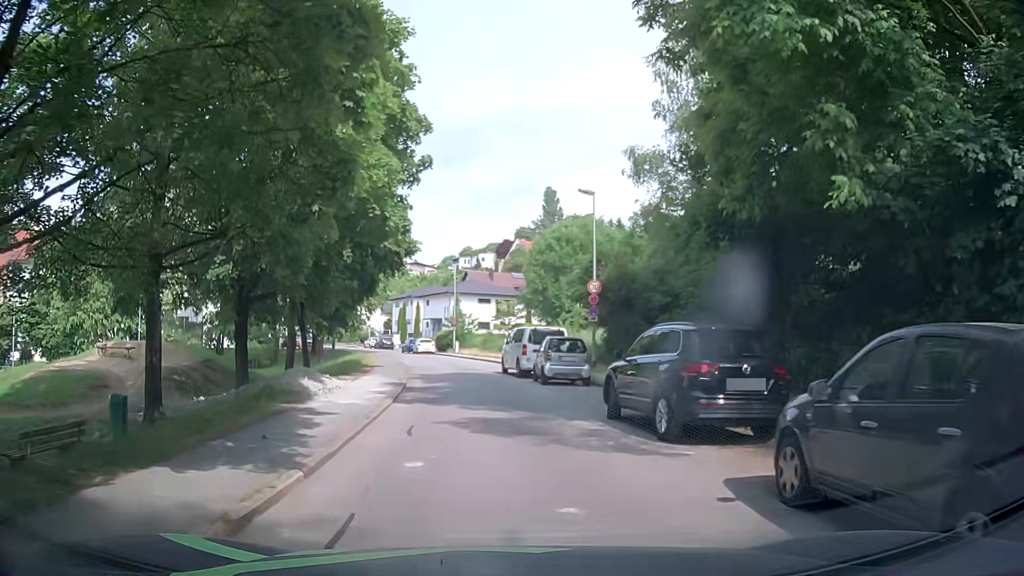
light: Day
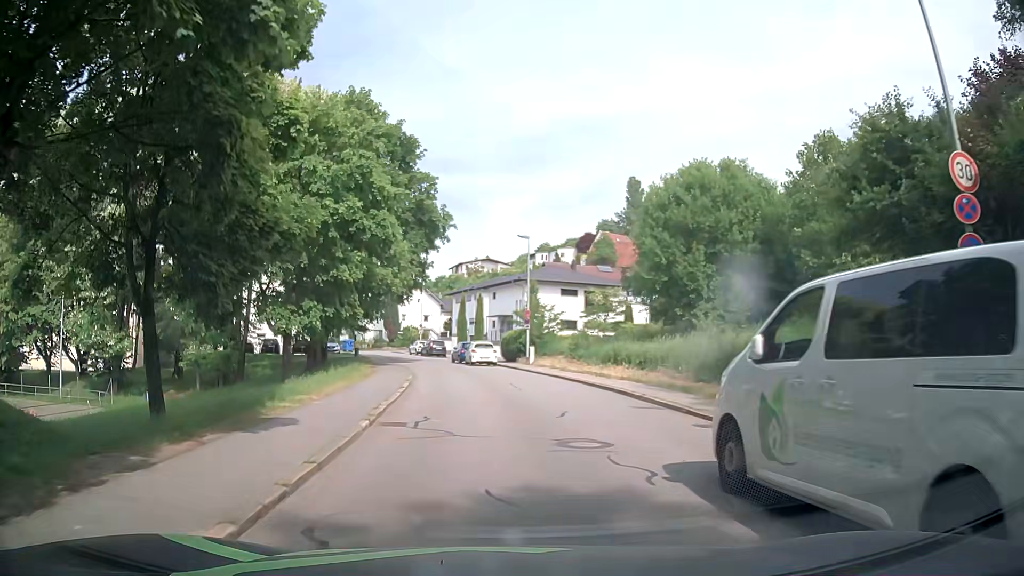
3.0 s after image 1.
(-1.5, +22.2) m; -7°
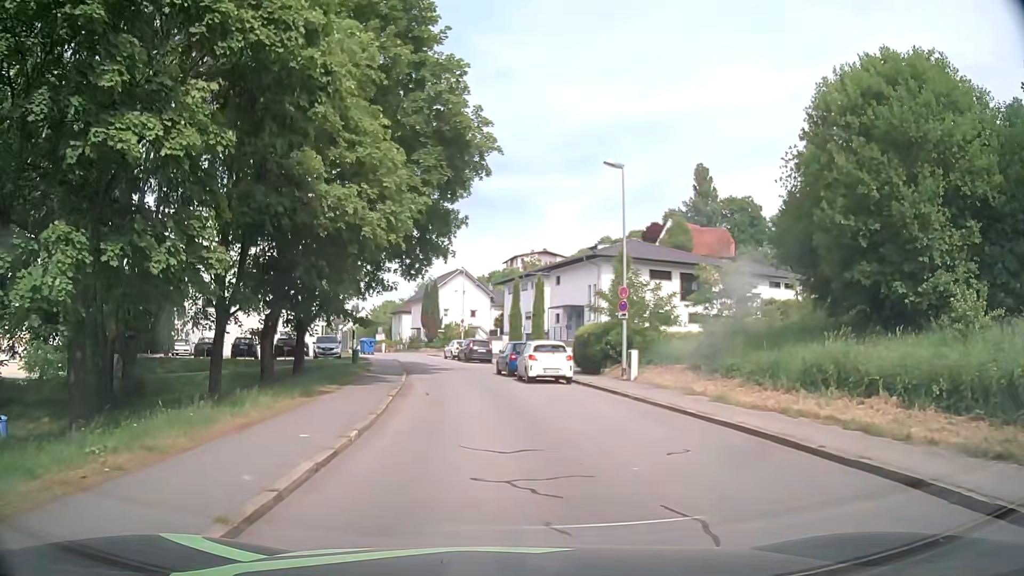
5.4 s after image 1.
(-0.8, +17.8) m; -5°
(0, +10) (-1, +20) (-2, +30) (-4, +40) (-6, +50) (-9, +59) (-12, +69) (-15, +78) (-19, +87) (-22, +97) m
